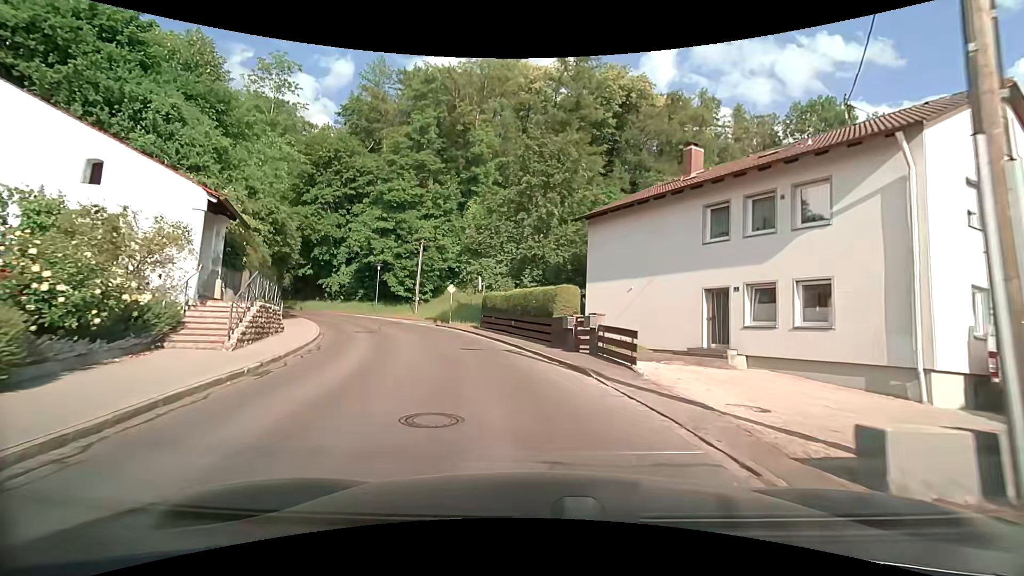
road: tertiary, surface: asphalt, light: Day
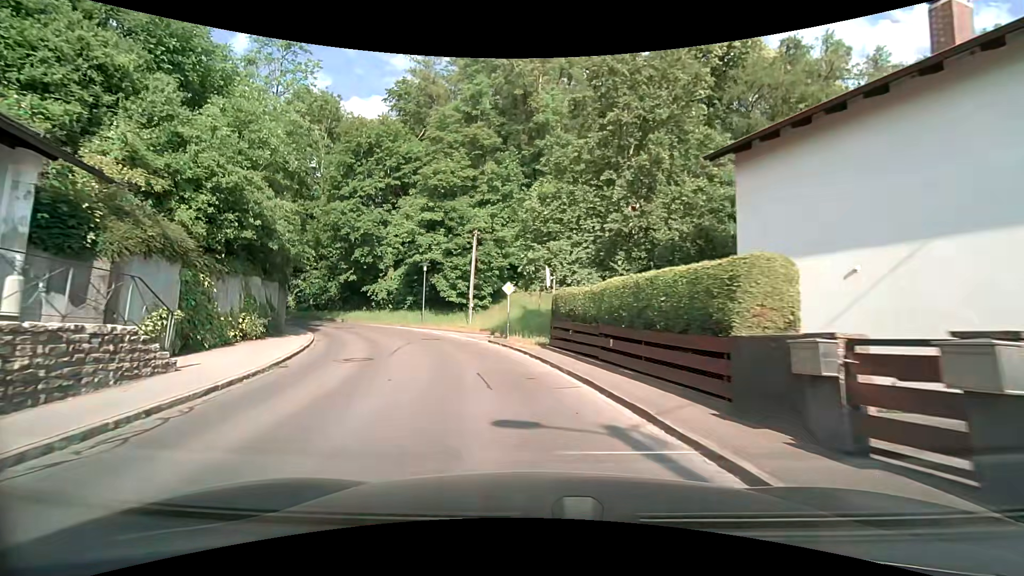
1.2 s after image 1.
(-0.7, +9.8) m; -8°
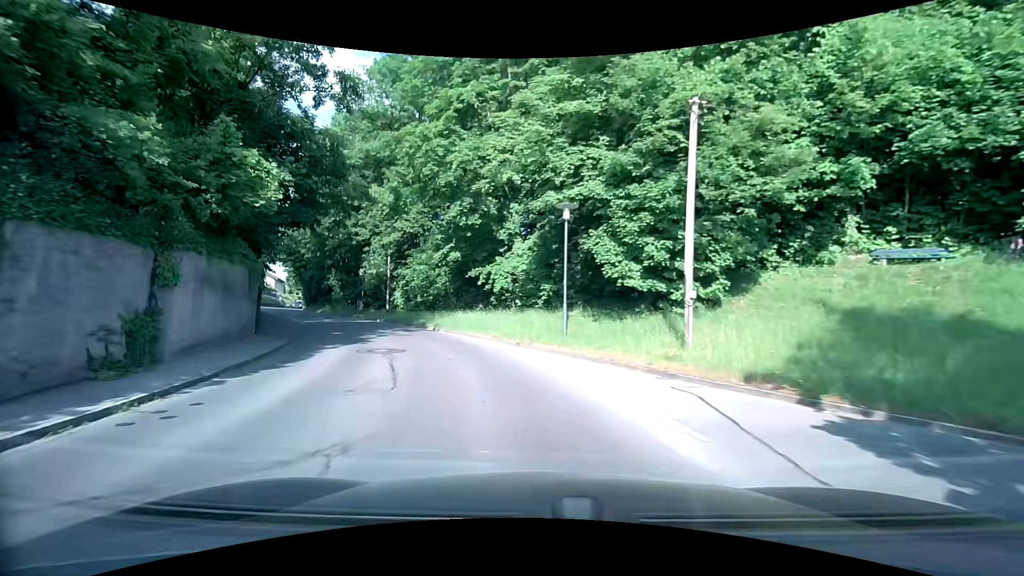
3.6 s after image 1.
(-3.6, +20.7) m; -19°
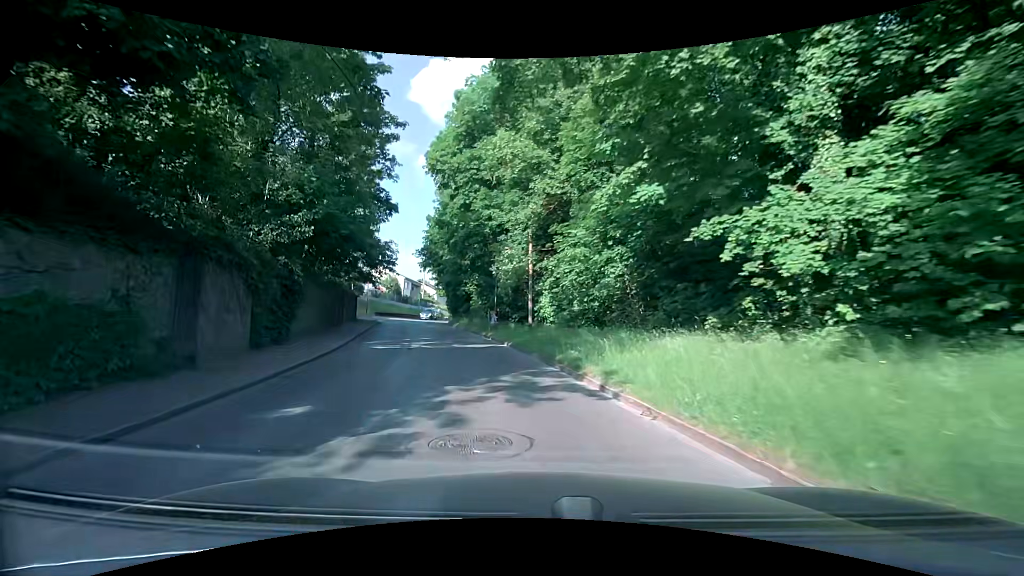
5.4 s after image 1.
(-2.8, +16.2) m; -19°
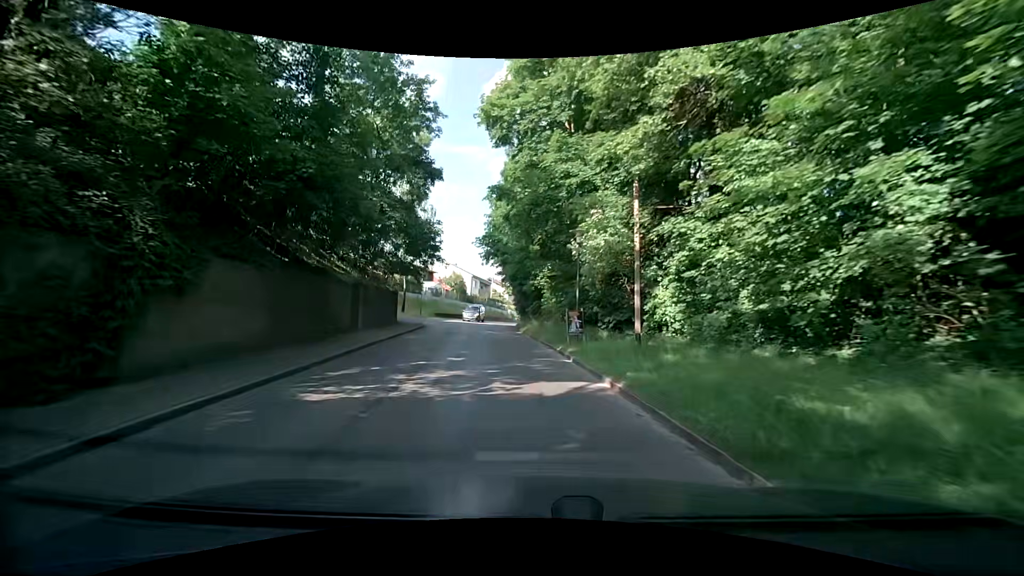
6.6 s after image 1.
(-0.9, +10.9) m; -10°
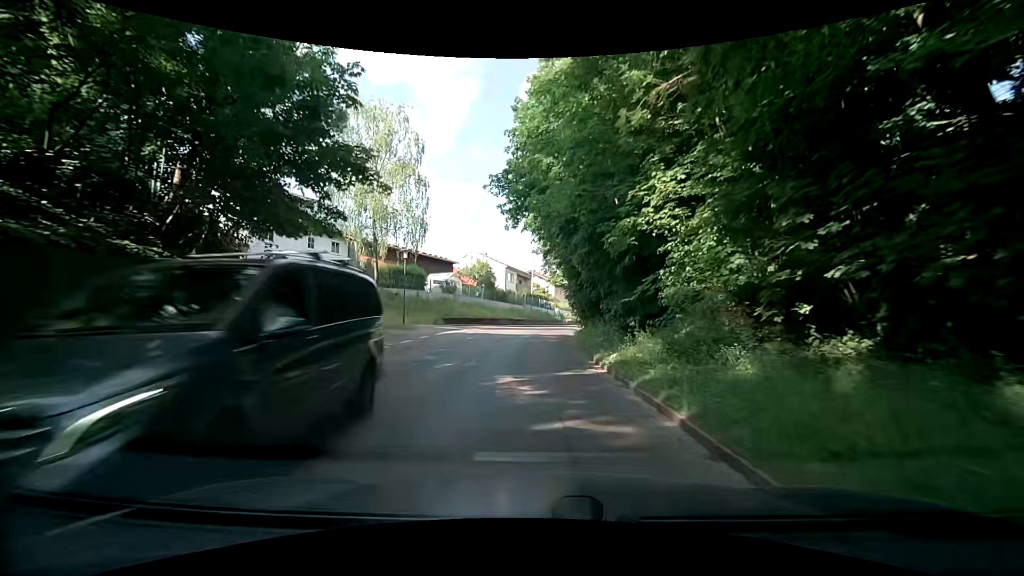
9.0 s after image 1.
(-1.1, +22.7) m; -6°
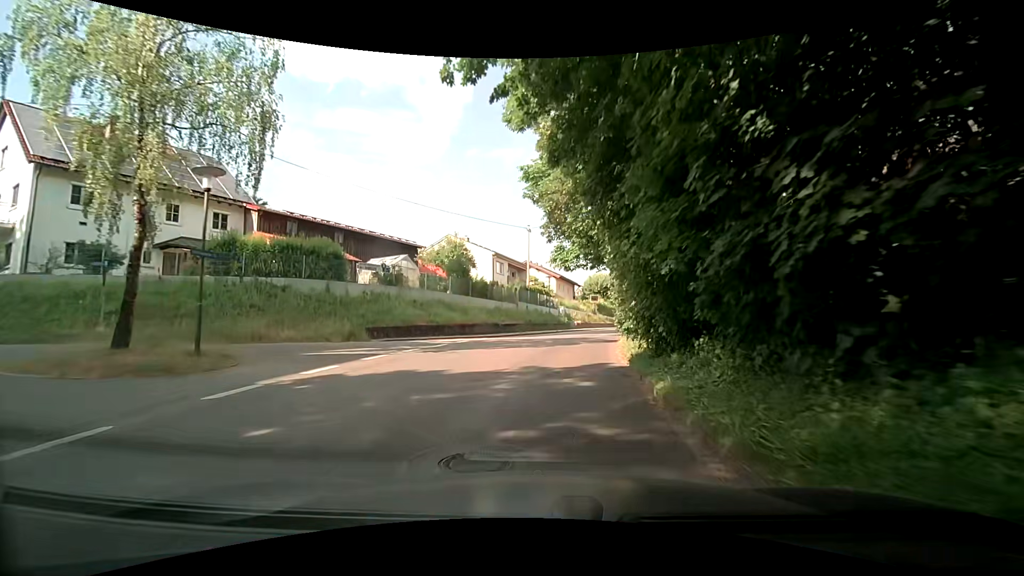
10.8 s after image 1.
(+0.1, +18.0) m; +1°
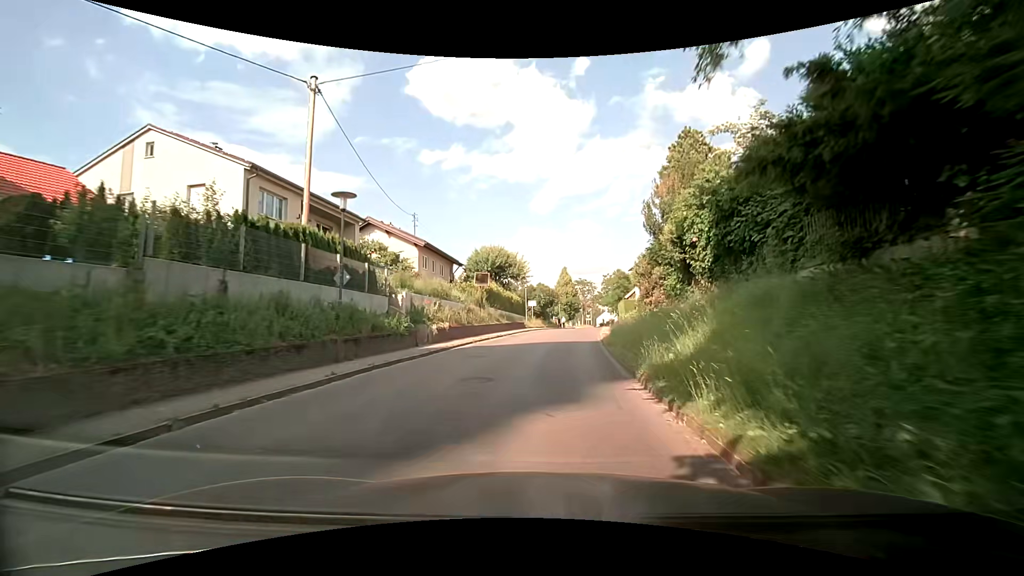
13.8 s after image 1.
(+3.2, +30.6) m; +13°
(0, +10) (+1, +20) (+2, +30) (+3, +40) (+4, +50) (+6, +60) (+7, +70) (+9, +79) (+10, +89) (+12, +99) m
